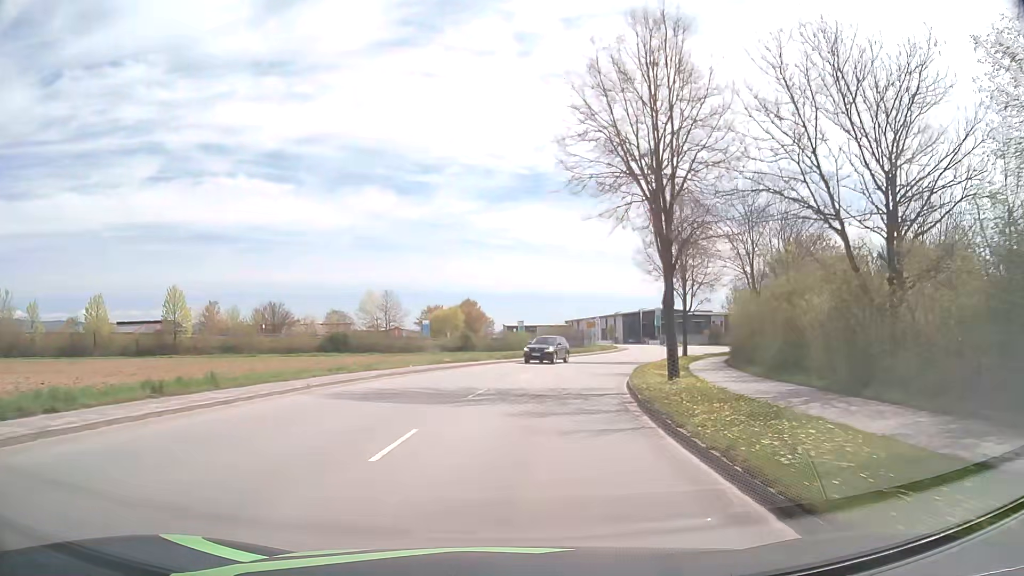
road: tertiary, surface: asphalt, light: Day
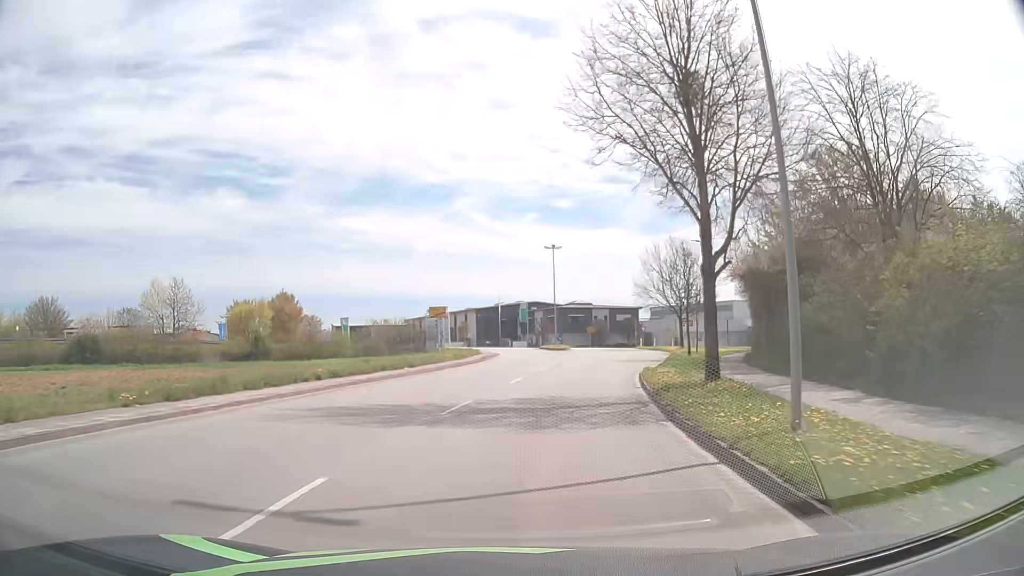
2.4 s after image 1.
(+3.4, +30.4) m; +13°
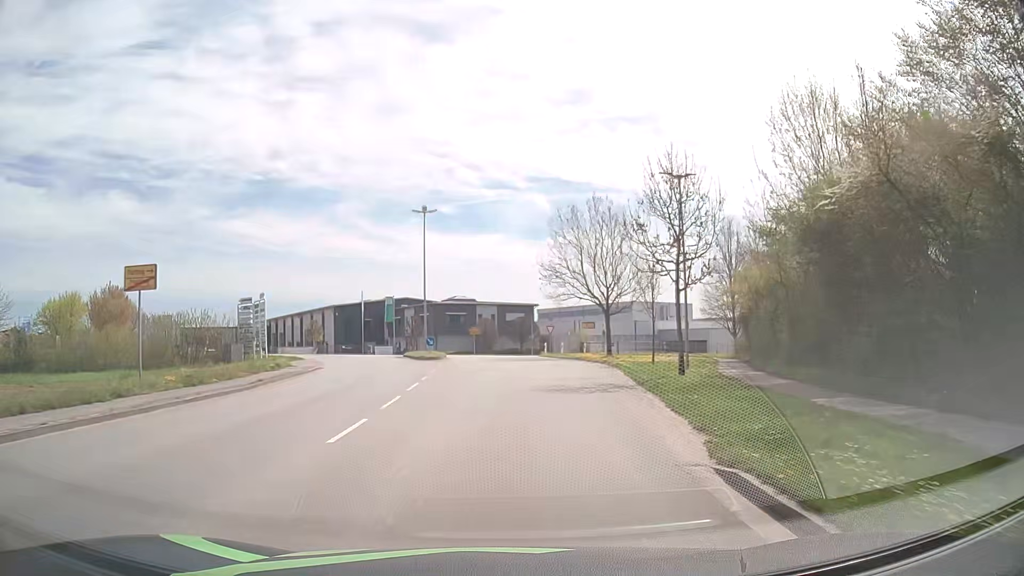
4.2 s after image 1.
(+2.1, +21.4) m; +11°
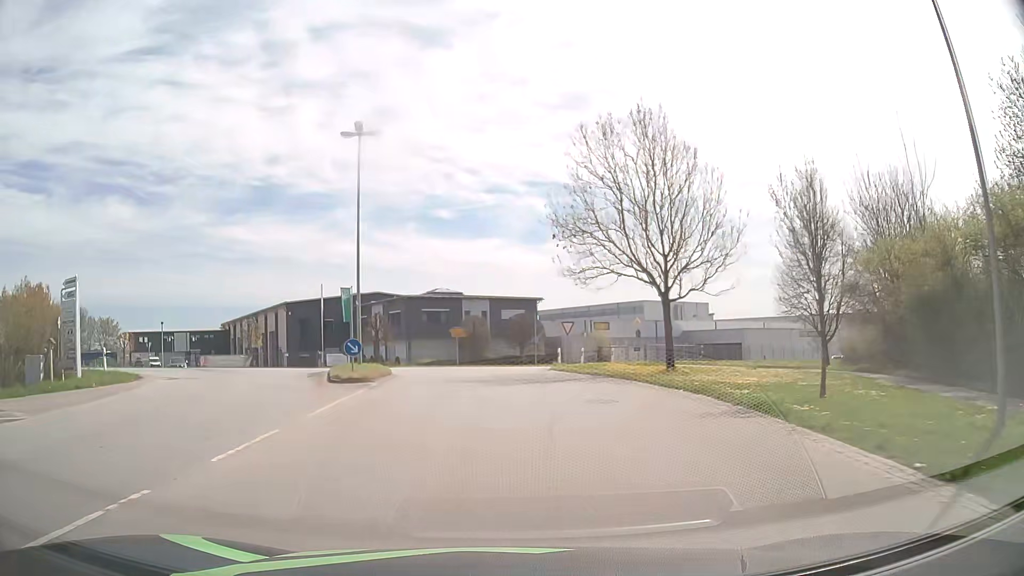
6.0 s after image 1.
(+0.4, +19.6) m; +1°
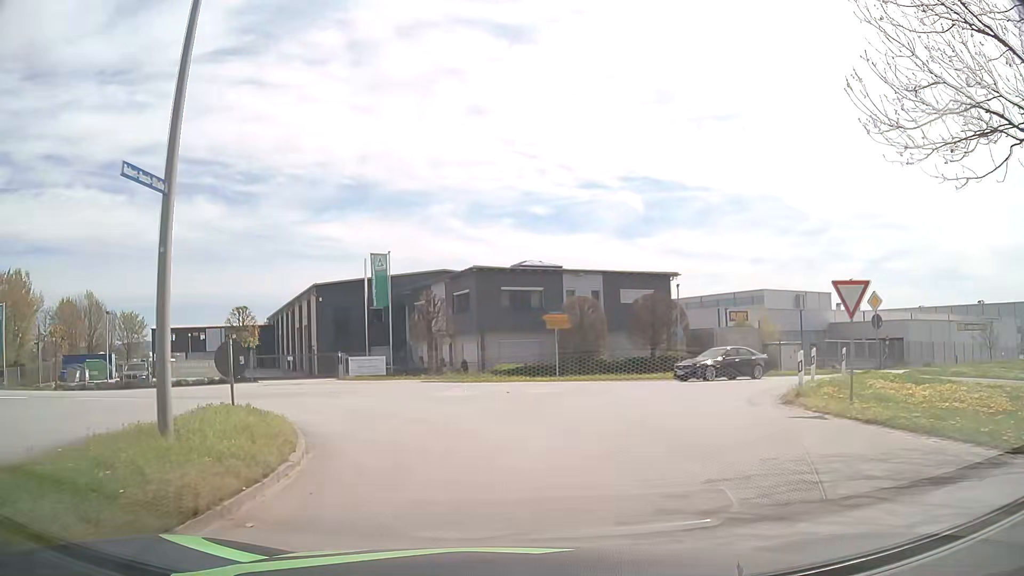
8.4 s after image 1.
(-1.4, +21.3) m; -8°
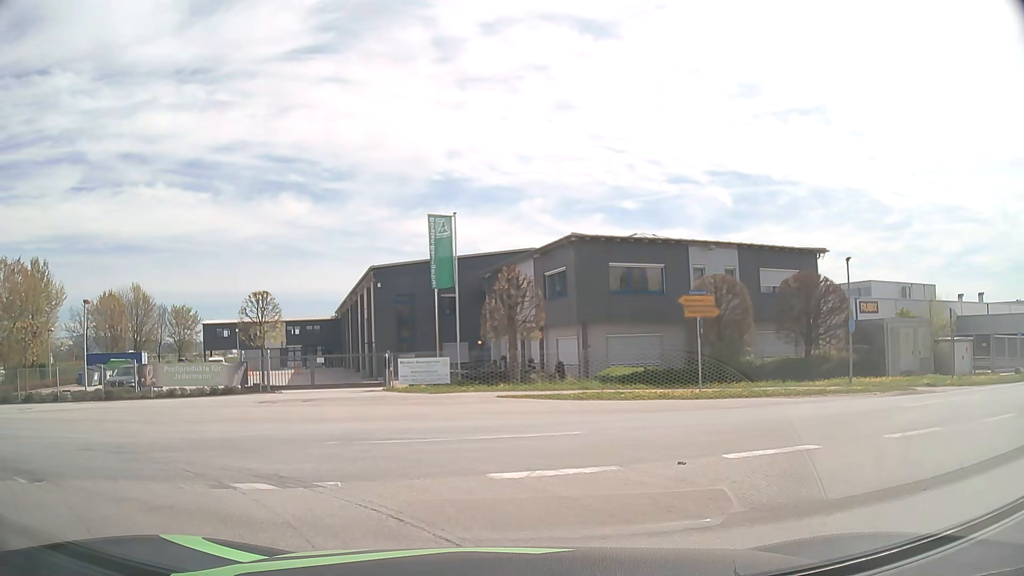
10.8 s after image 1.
(-0.6, +10.2) m; -7°
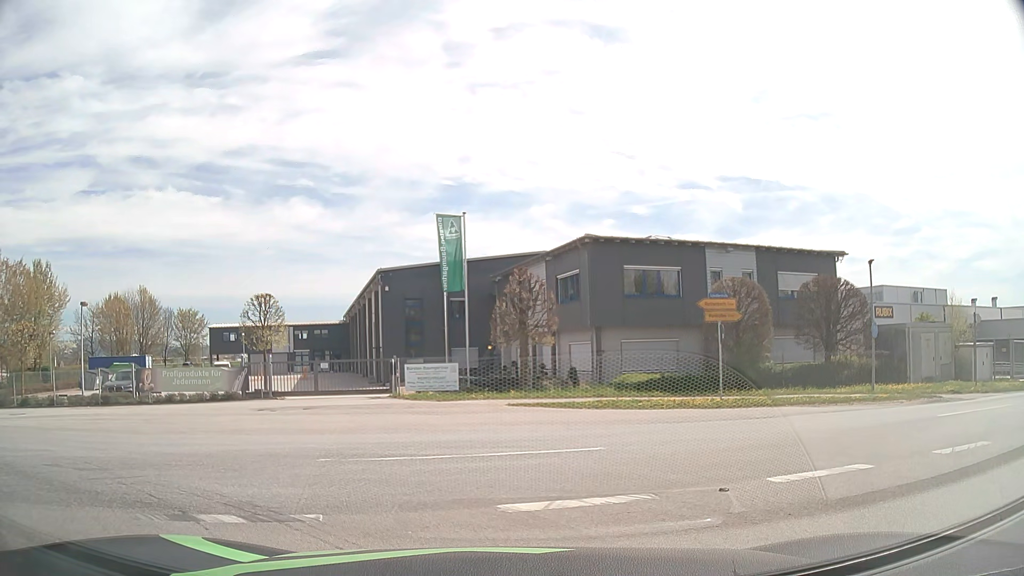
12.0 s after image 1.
(0.0, +1.0) m; -2°
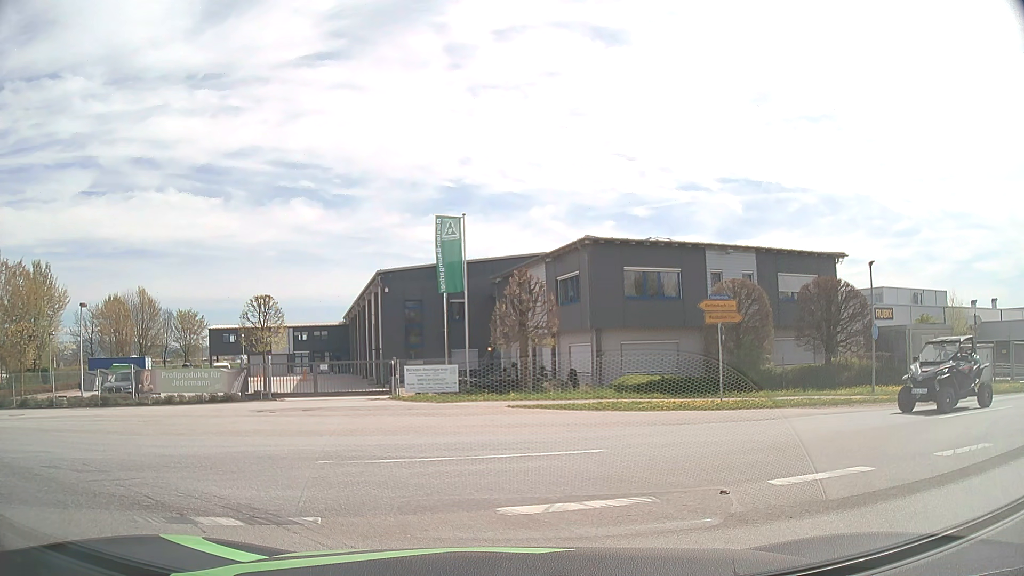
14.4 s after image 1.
(0.0, +0.1) m; 0°
(+5, +8) (+13, +13) (+23, +16) (+32, +19) (+42, +22) (+52, +25) (+61, +28) (+71, +30) (+80, +33) (+90, +36) m
